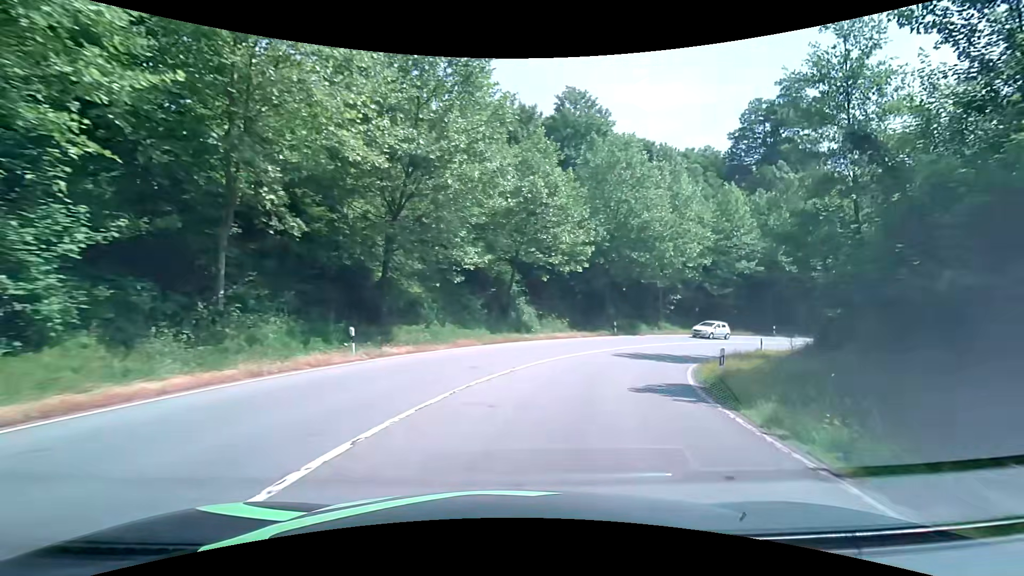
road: primary_link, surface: asphalt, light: Day
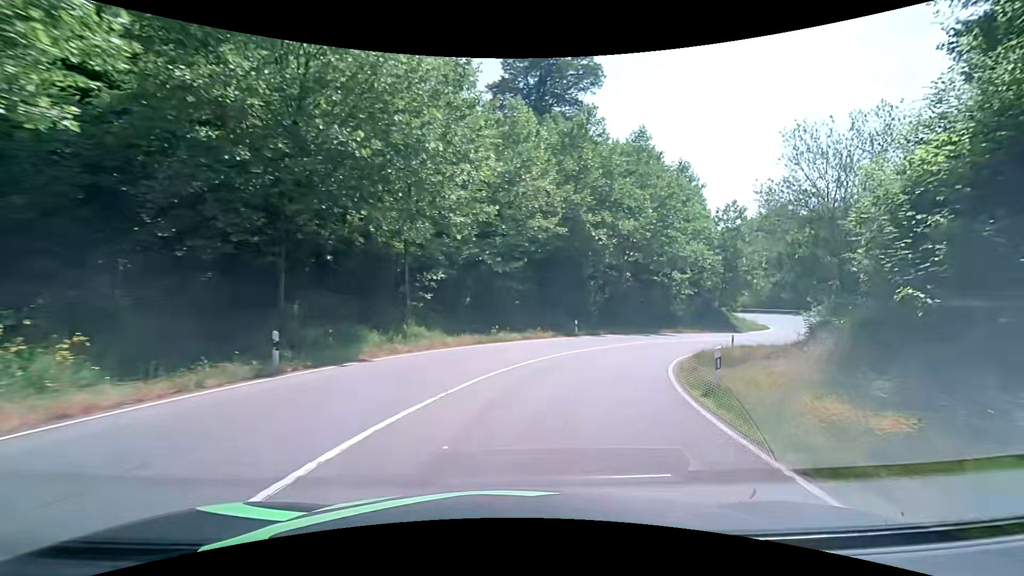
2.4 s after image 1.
(+6.6, +24.8) m; +29°
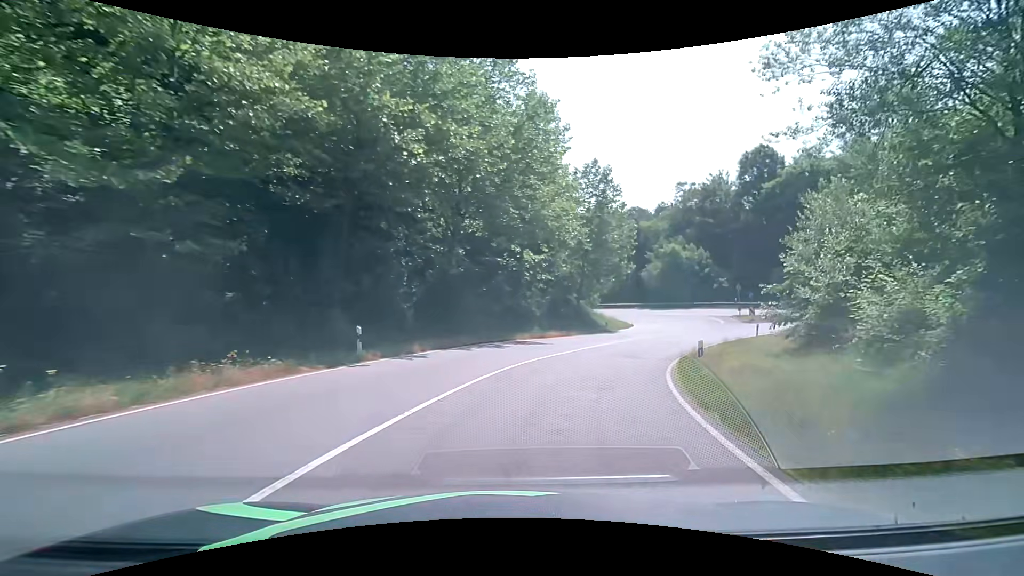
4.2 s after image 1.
(+3.3, +18.5) m; +20°
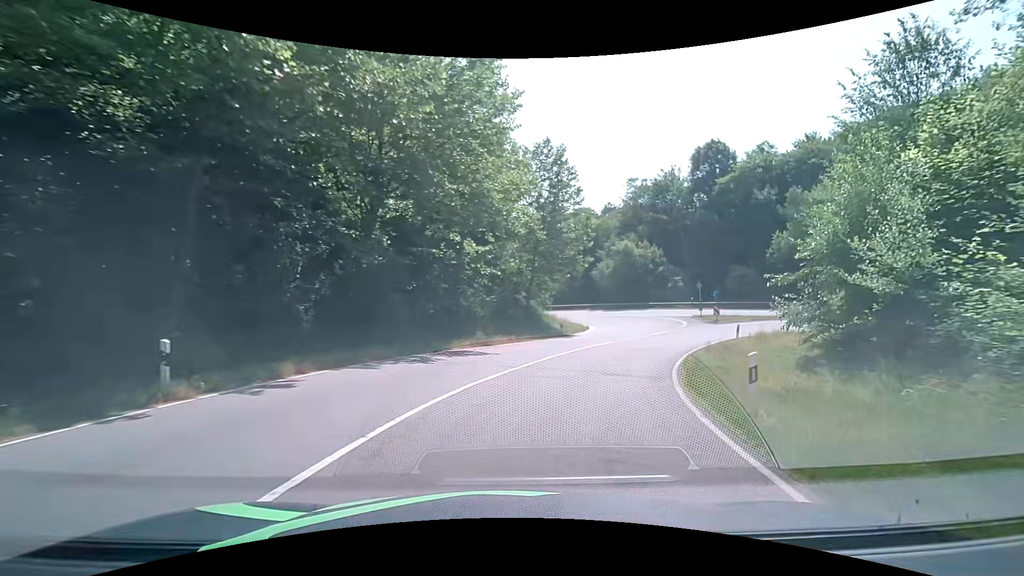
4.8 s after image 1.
(+0.3, +6.0) m; +6°
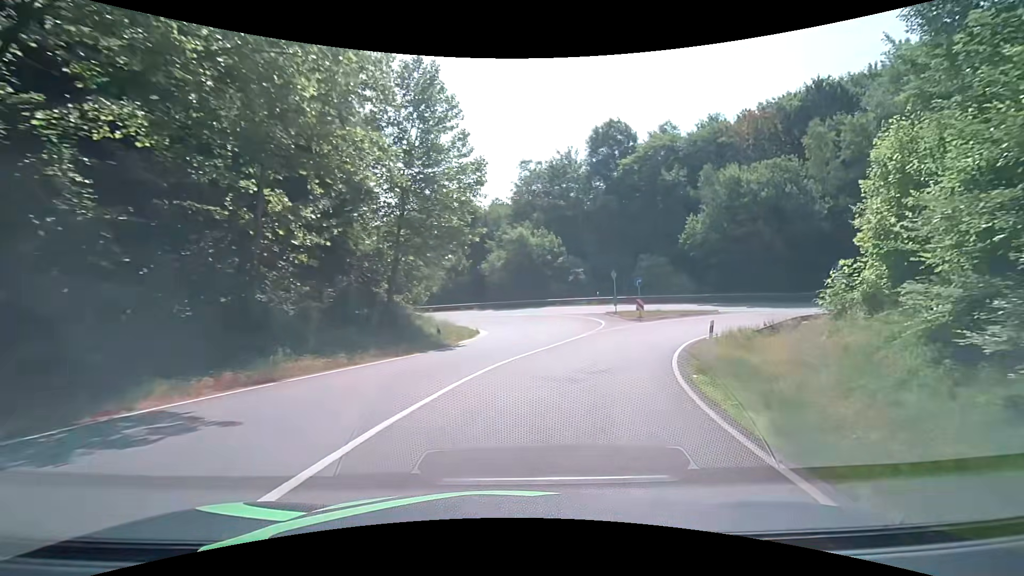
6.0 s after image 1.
(+1.3, +11.6) m; +13°
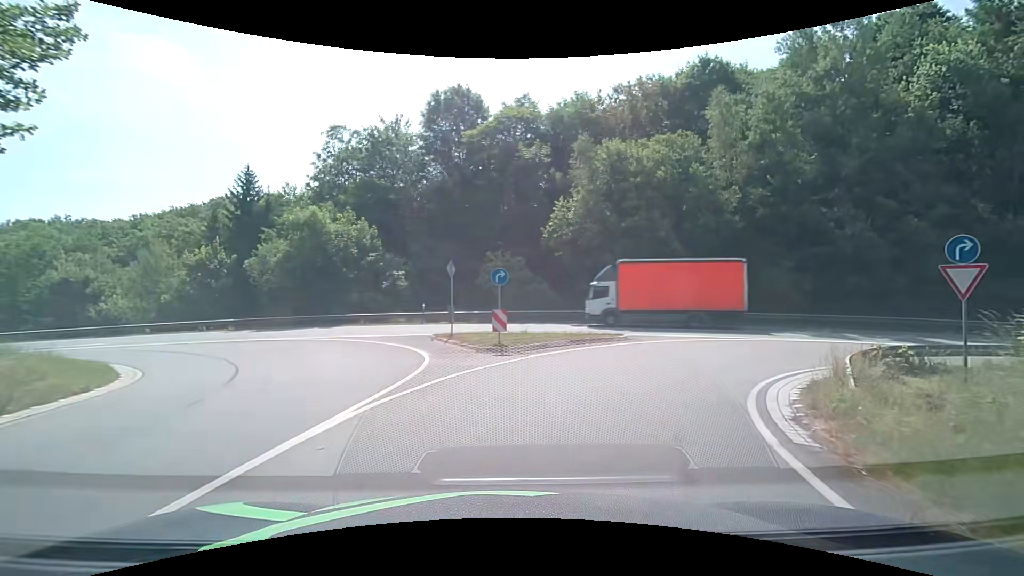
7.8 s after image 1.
(+2.8, +16.6) m; +19°
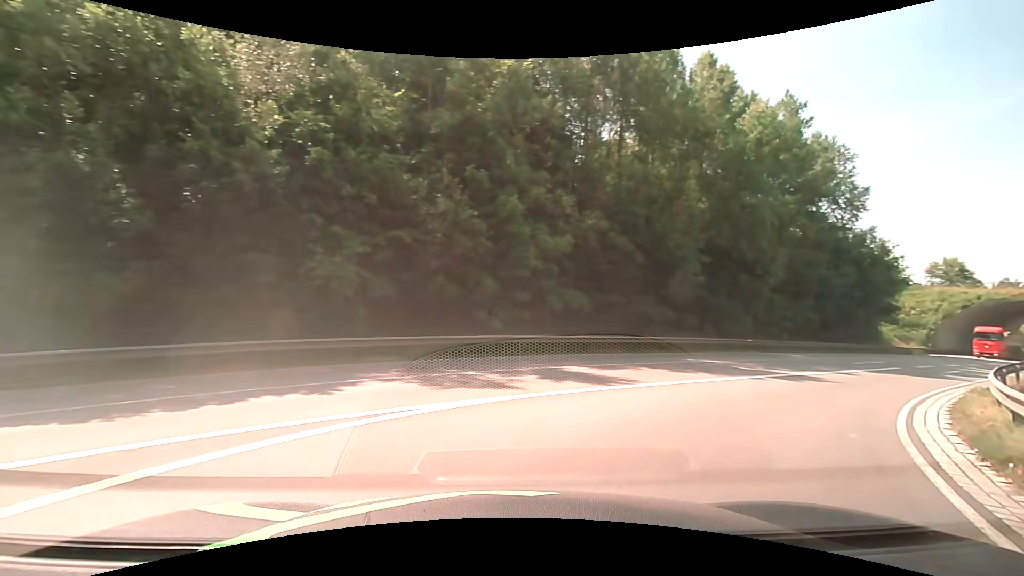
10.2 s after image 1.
(+5.7, +15.1) m; +53°
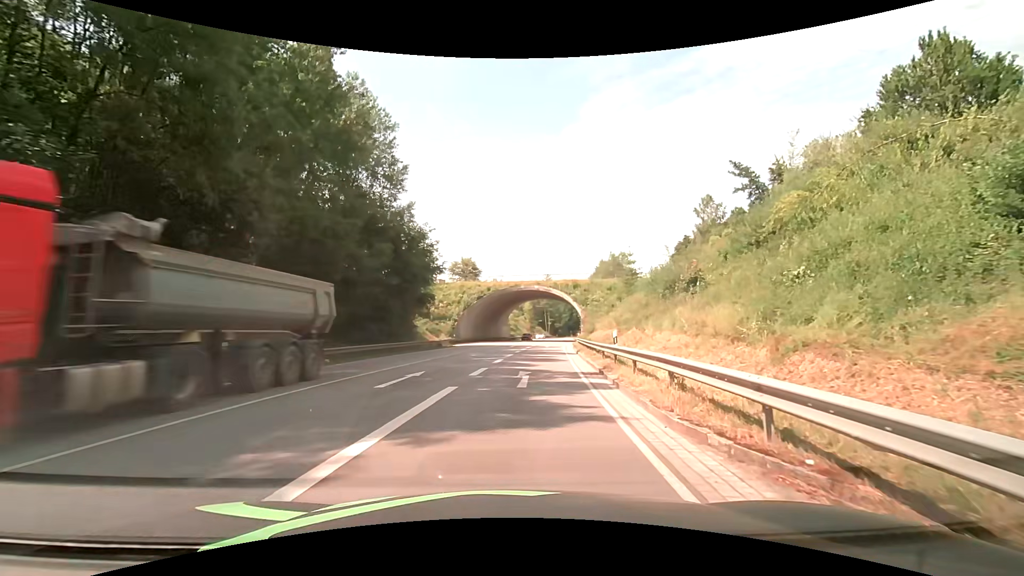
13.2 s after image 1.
(+9.1, +15.4) m; +47°
(0, +10) (+1, +20) (+2, +30) (+3, +40) (+4, +50) (+5, +60) (+6, +70) (+8, +80) (+8, +90) (+10, +99) m
